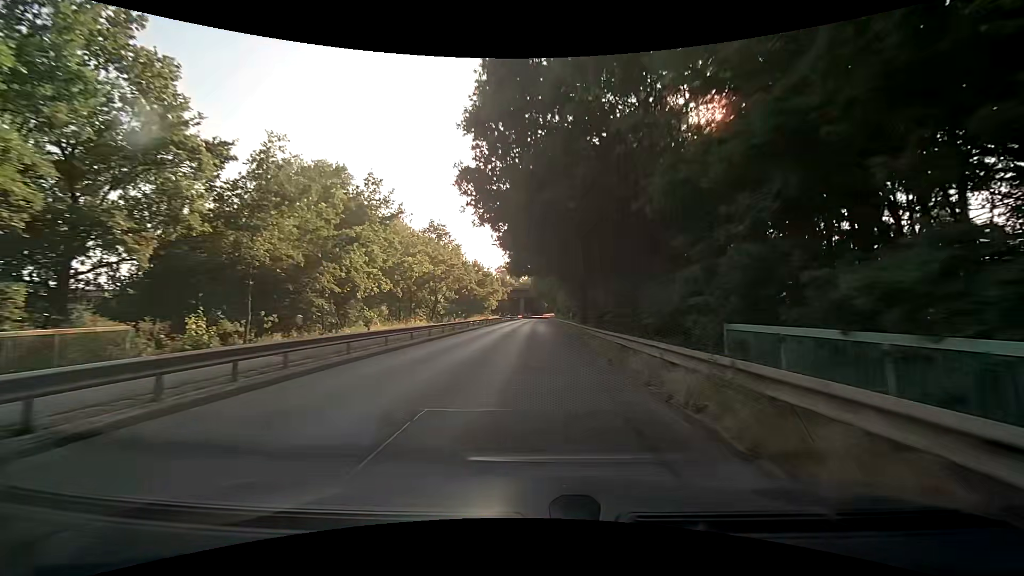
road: secondary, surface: asphalt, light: Day
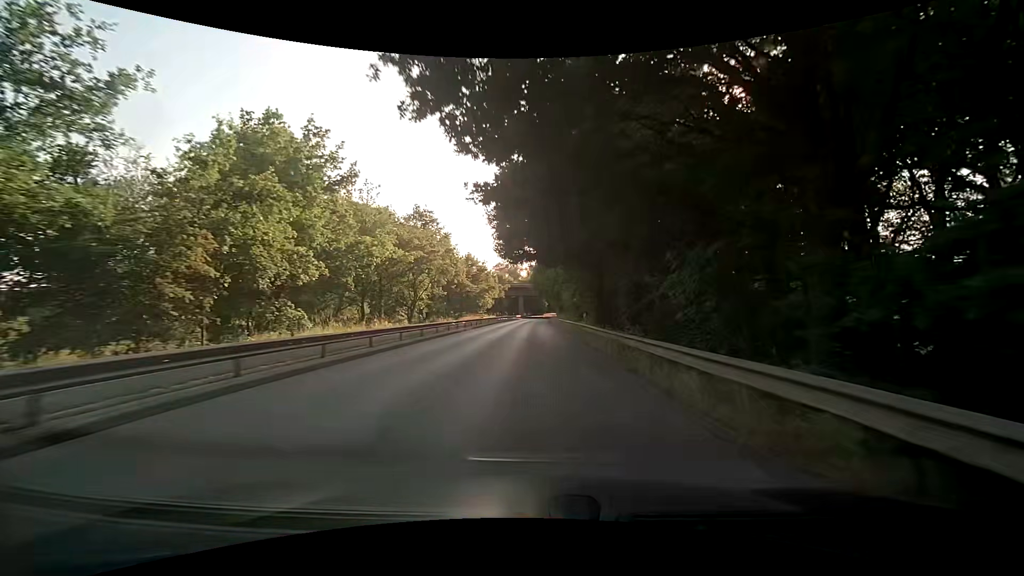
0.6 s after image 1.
(-0.2, +10.0) m; -2°
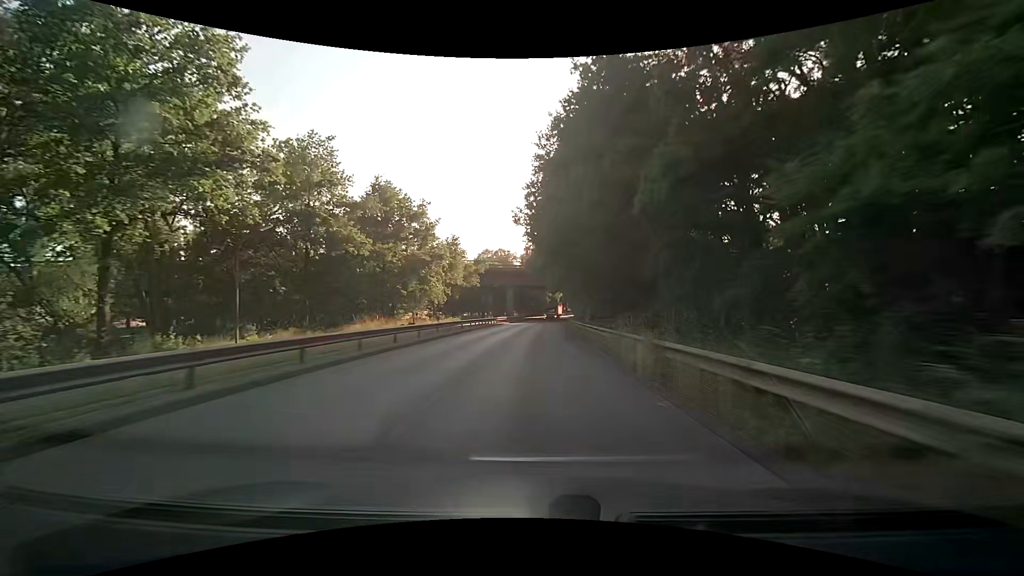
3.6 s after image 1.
(+0.7, +49.4) m; +1°
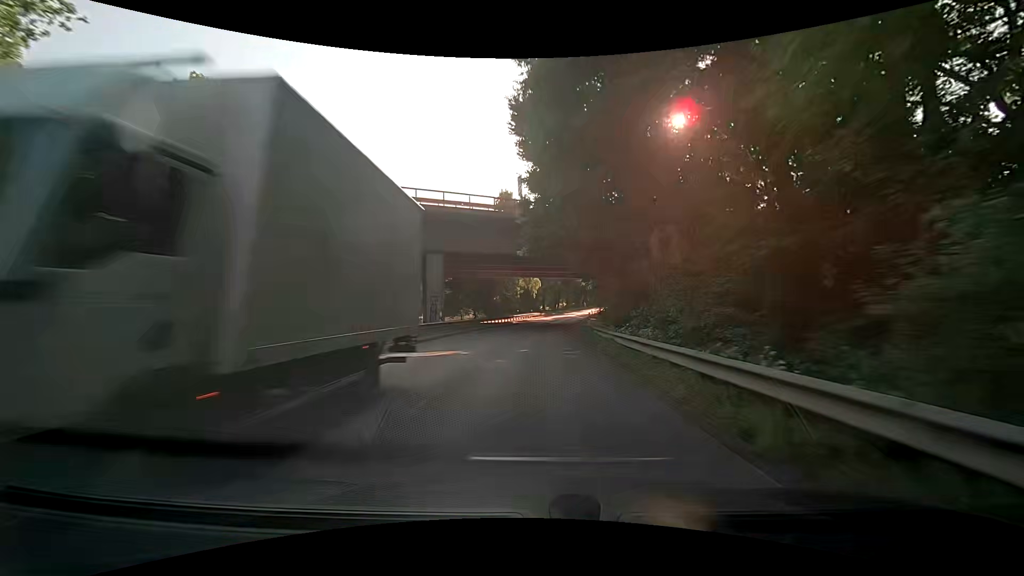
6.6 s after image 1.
(+1.0, +47.0) m; +3°
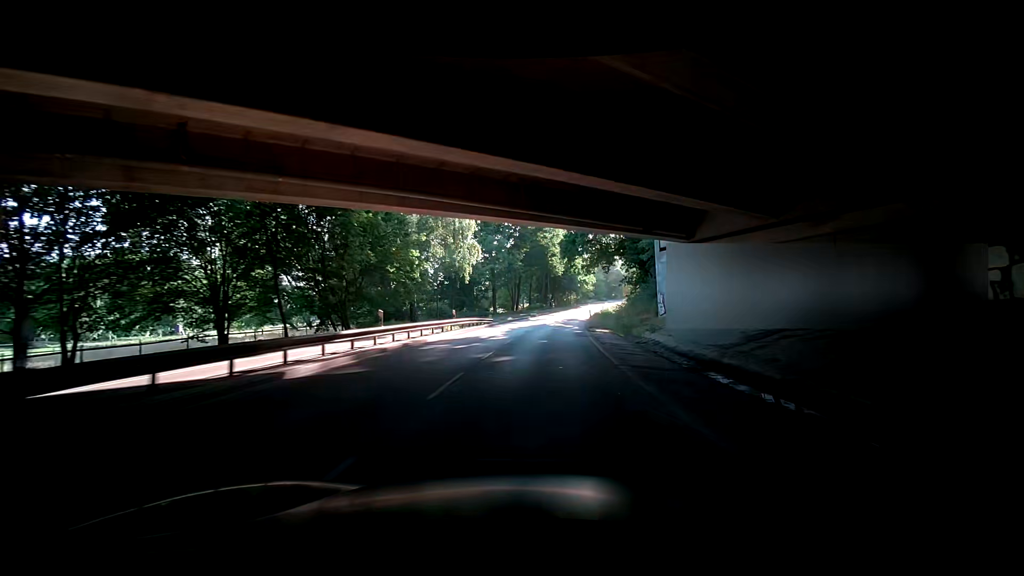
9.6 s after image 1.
(+2.1, +46.7) m; +9°
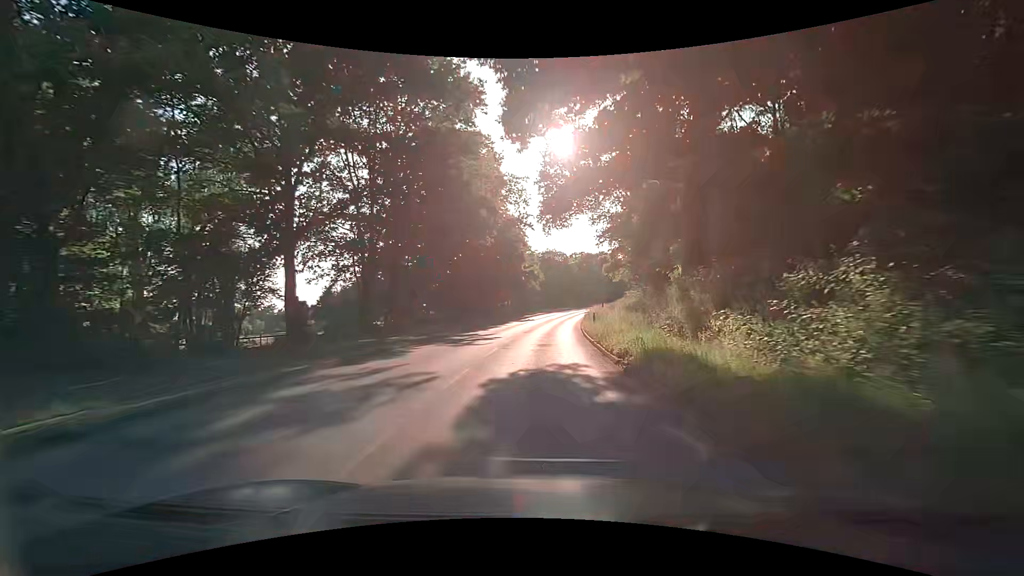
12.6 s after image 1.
(-0.8, +47.0) m; +3°
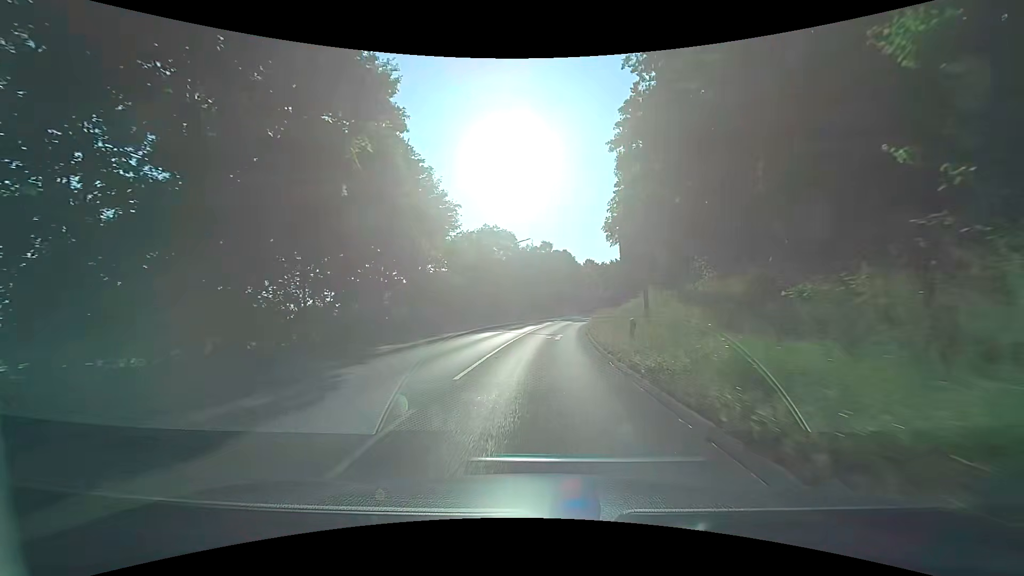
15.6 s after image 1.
(+2.5, +46.5) m; +6°
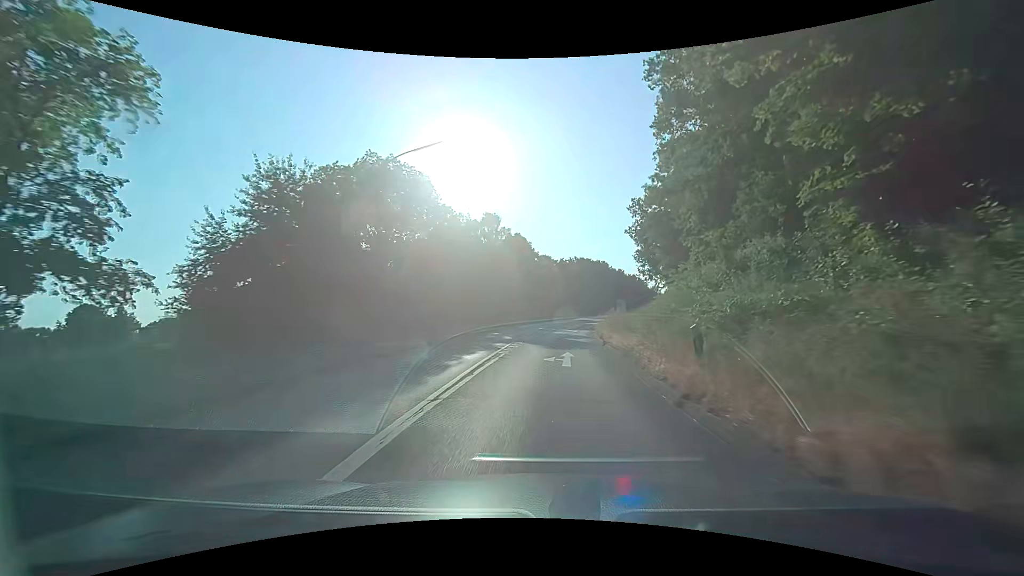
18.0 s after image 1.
(+2.0, +36.2) m; +6°
(0, +10) (+1, +20) (+2, +30) (+3, +40) (+5, +50) (+6, +60) (+9, +69) (+11, +79) (+13, +89) (+16, +98) m
